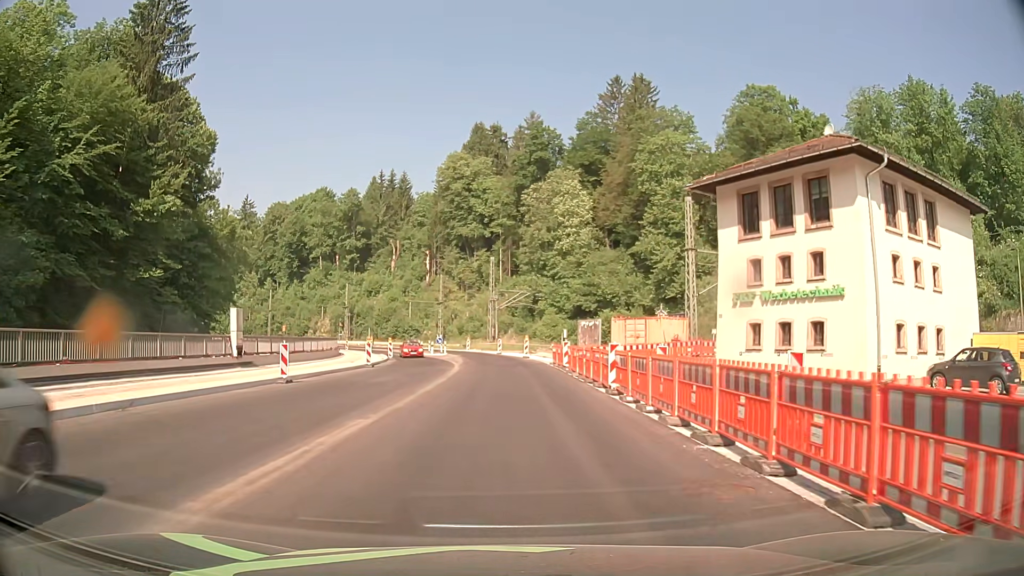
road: primary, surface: asphalt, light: Day
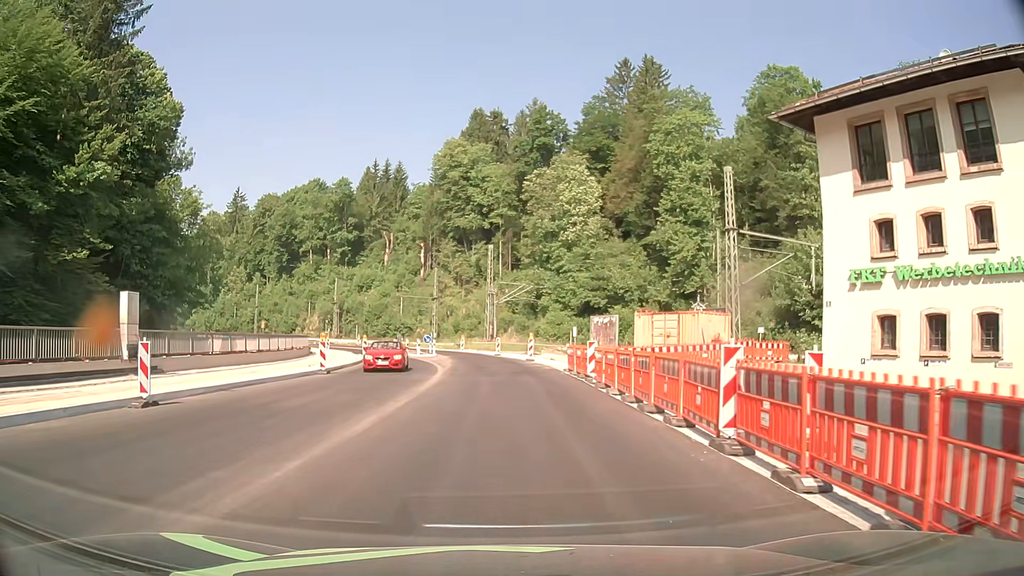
(0.0, +9.2) m; 0°
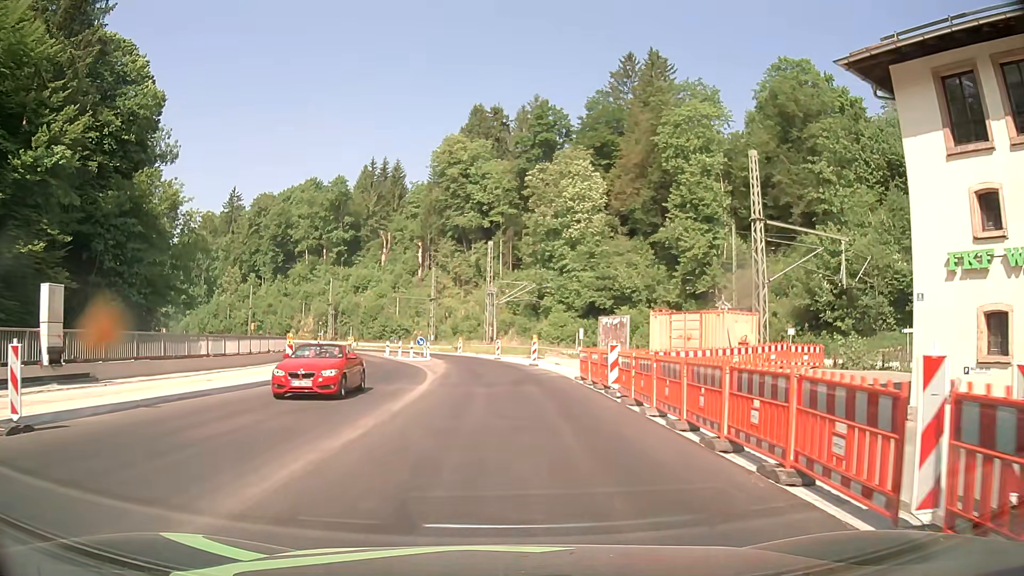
(0.0, +4.4) m; 0°
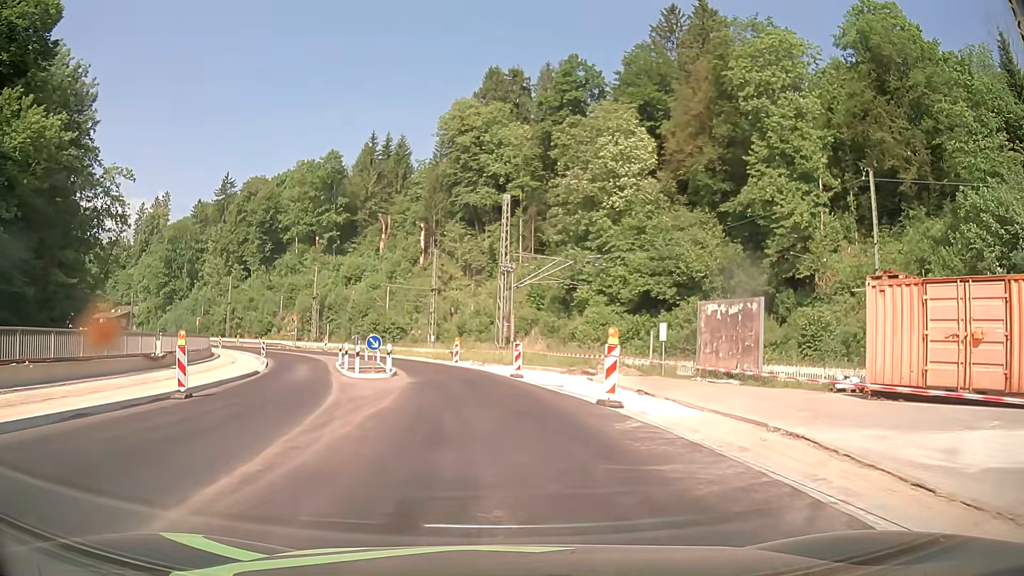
(-0.3, +22.4) m; -1°
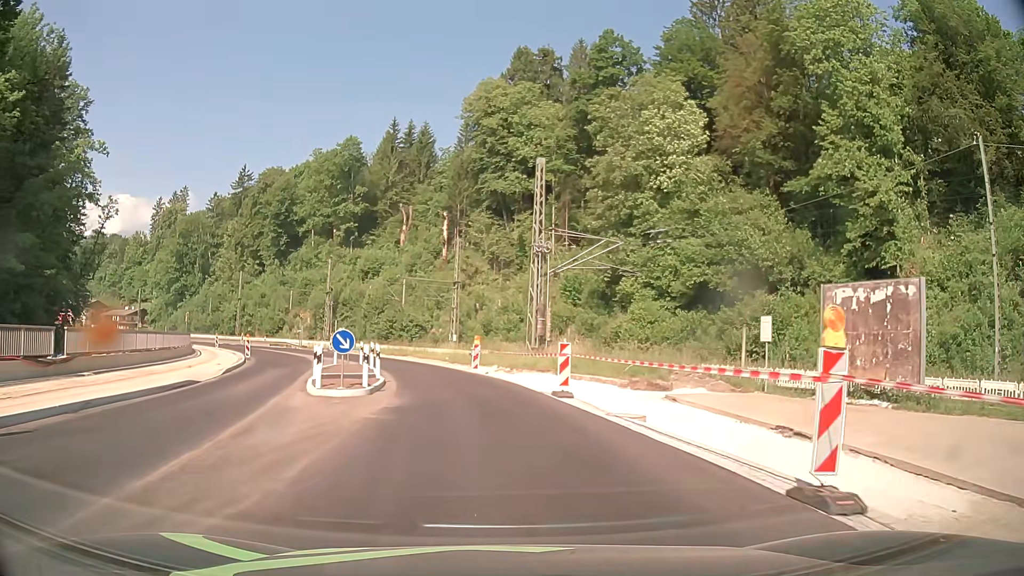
(-0.2, +9.1) m; -2°
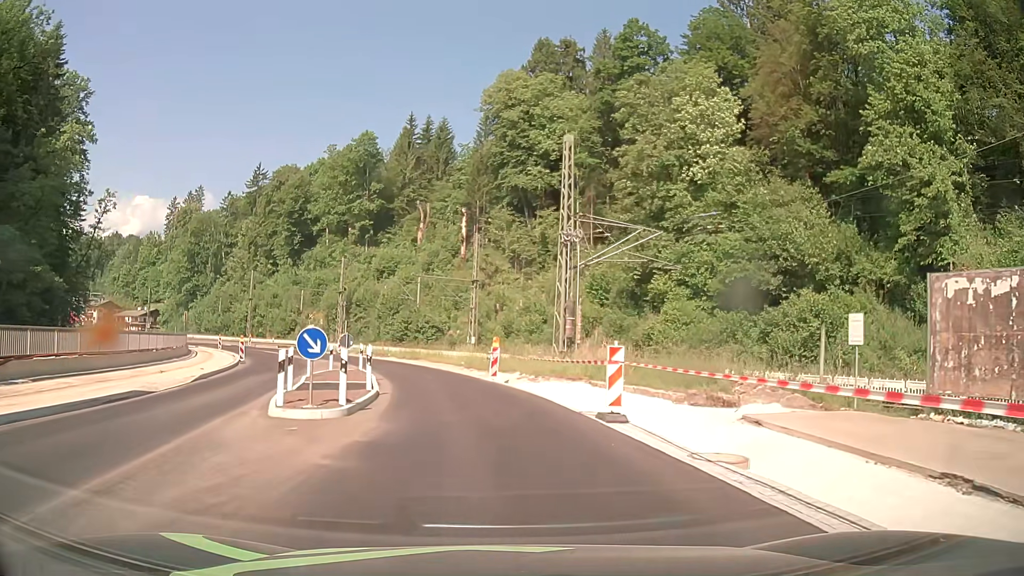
(-0.1, +4.6) m; -2°
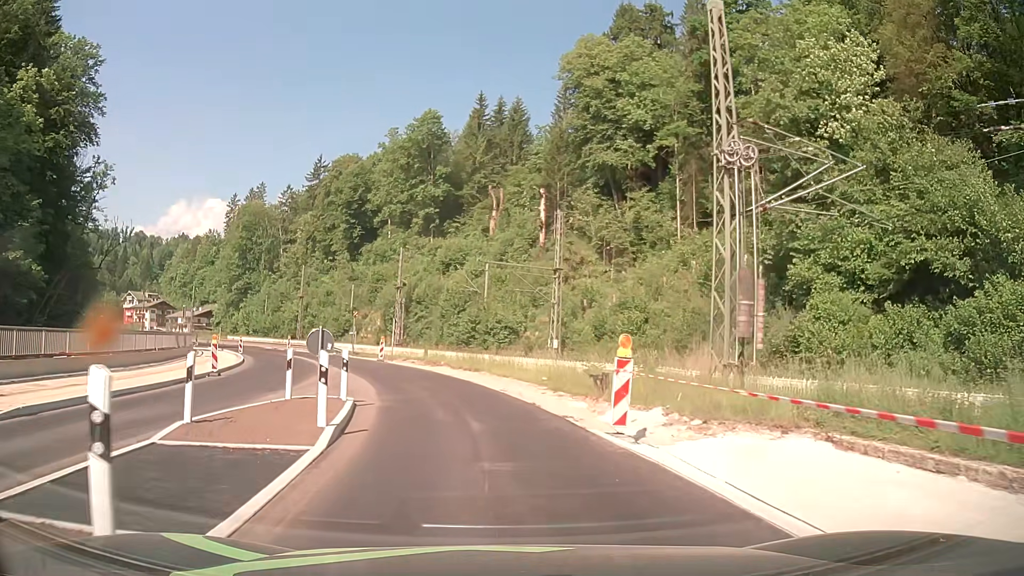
(-0.8, +13.8) m; -7°
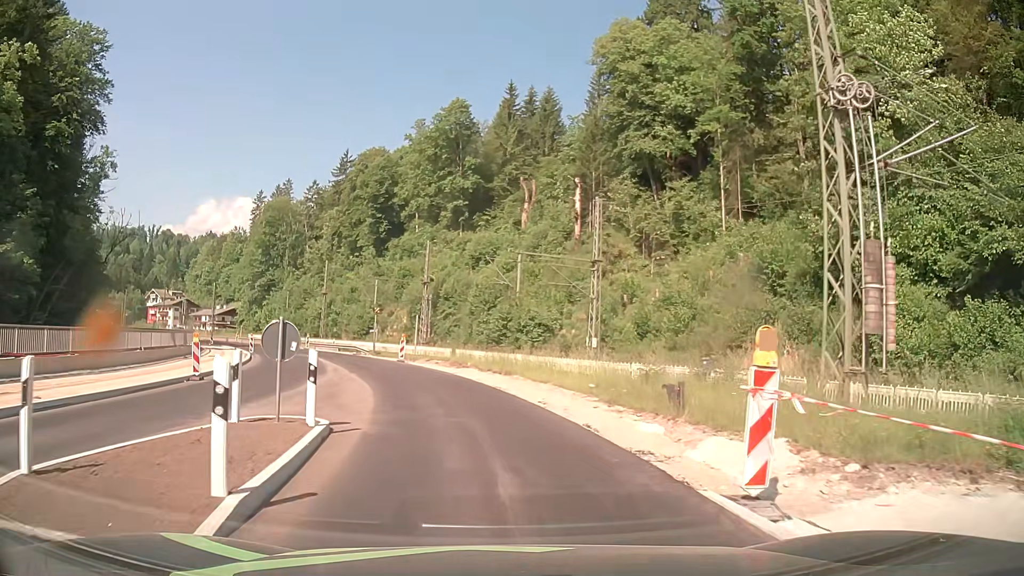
(-0.1, +4.6) m; -3°
(-1, +10) (-2, +20) (-5, +30) (-8, +39) (-11, +48) (-16, +57) (-21, +66) (-26, +74) (-32, +83) (-38, +90) m
